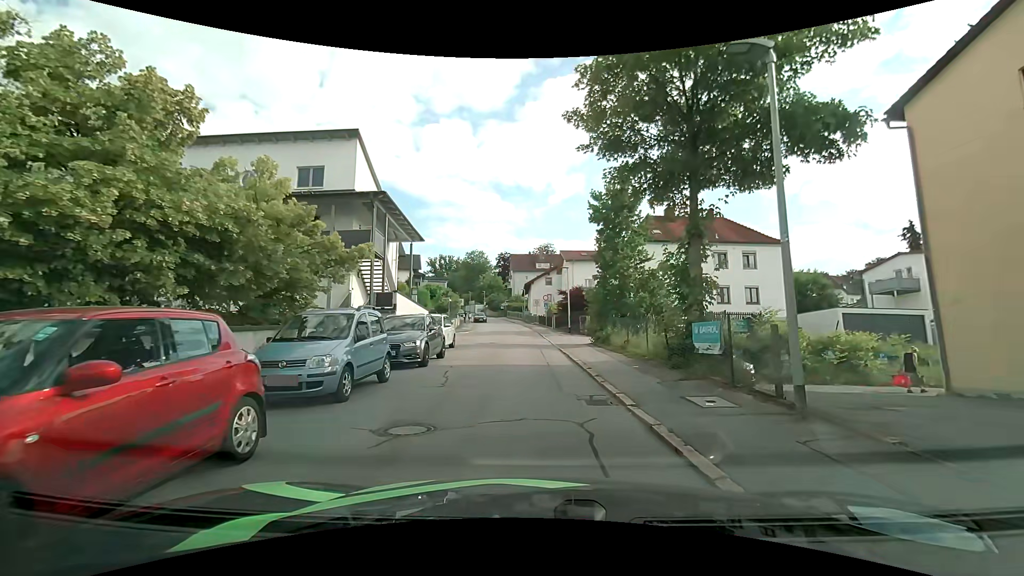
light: Day
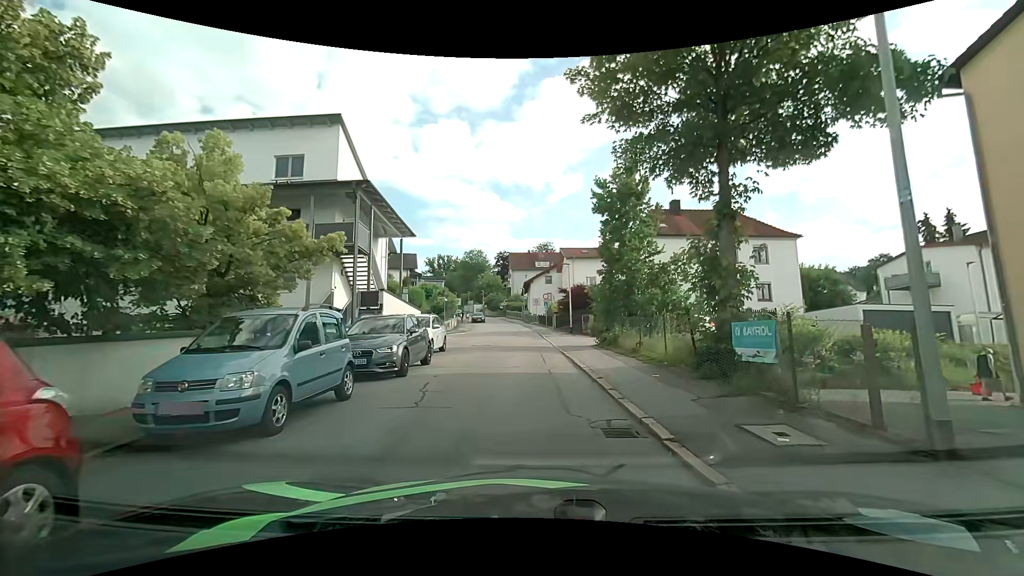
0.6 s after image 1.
(0.0, +2.1) m; -1°
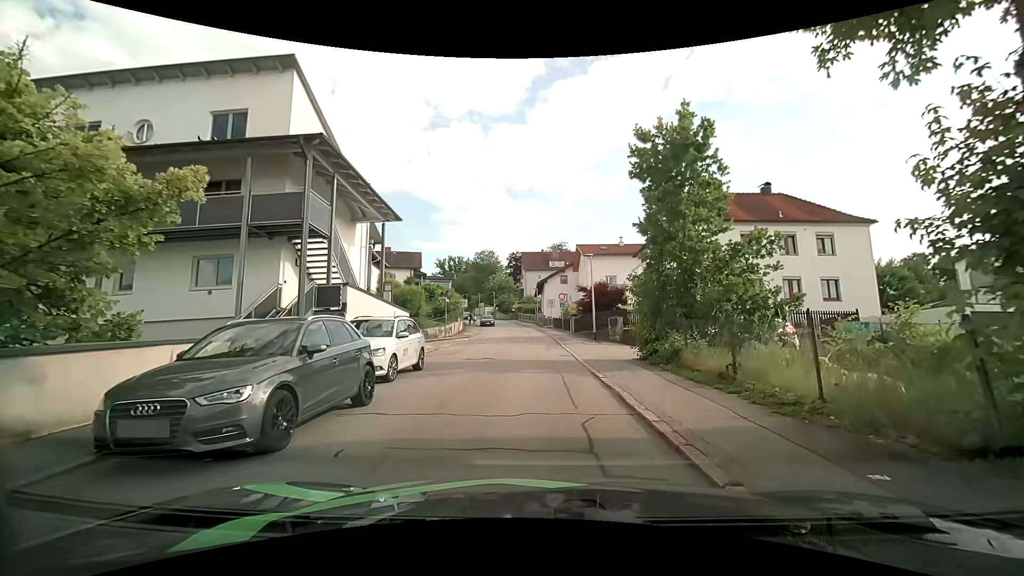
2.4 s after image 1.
(0.0, +6.1) m; -3°
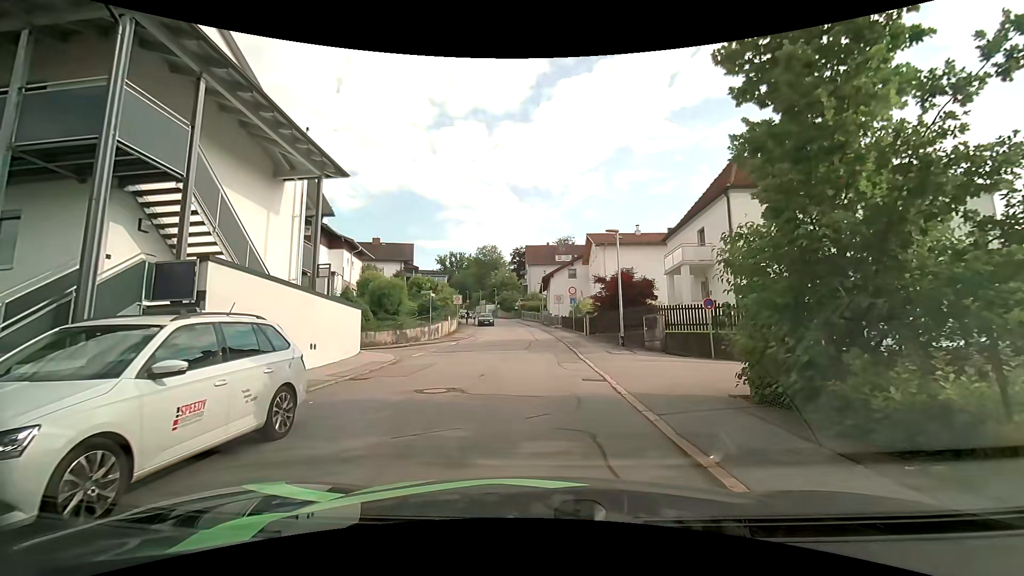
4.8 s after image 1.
(+0.1, +7.7) m; +1°
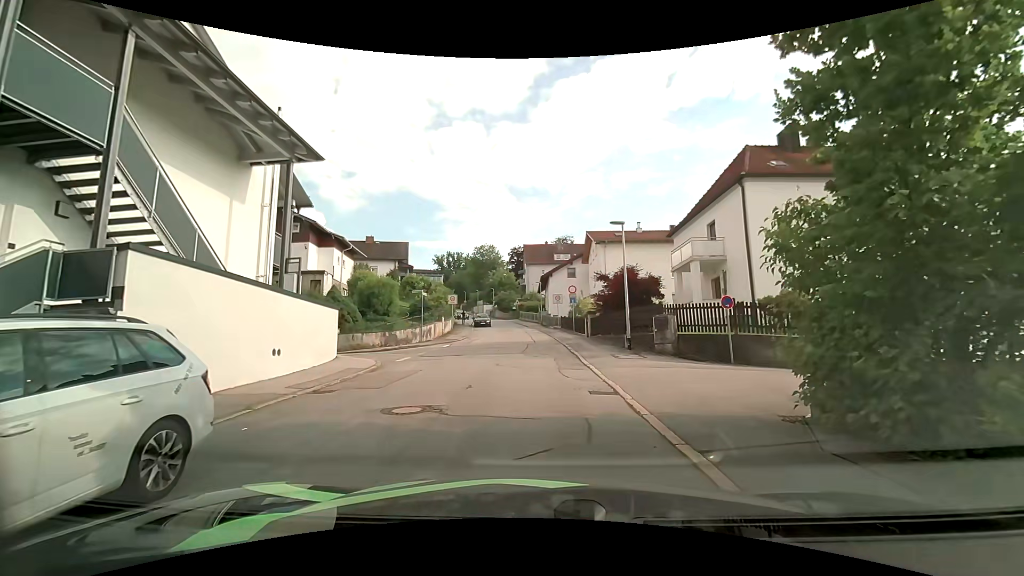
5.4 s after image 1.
(0.0, +1.9) m; -1°
